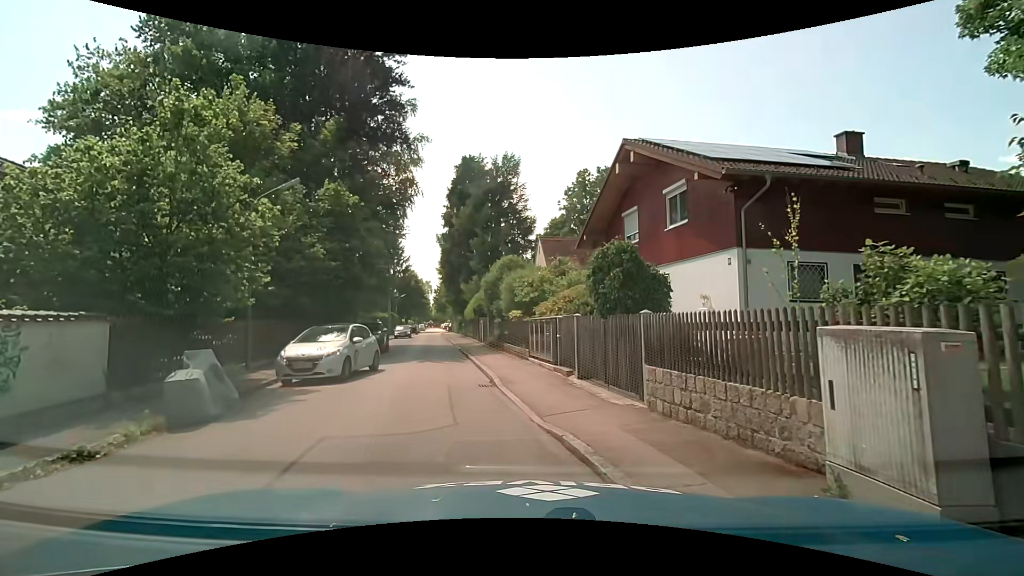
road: residential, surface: asphalt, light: Day
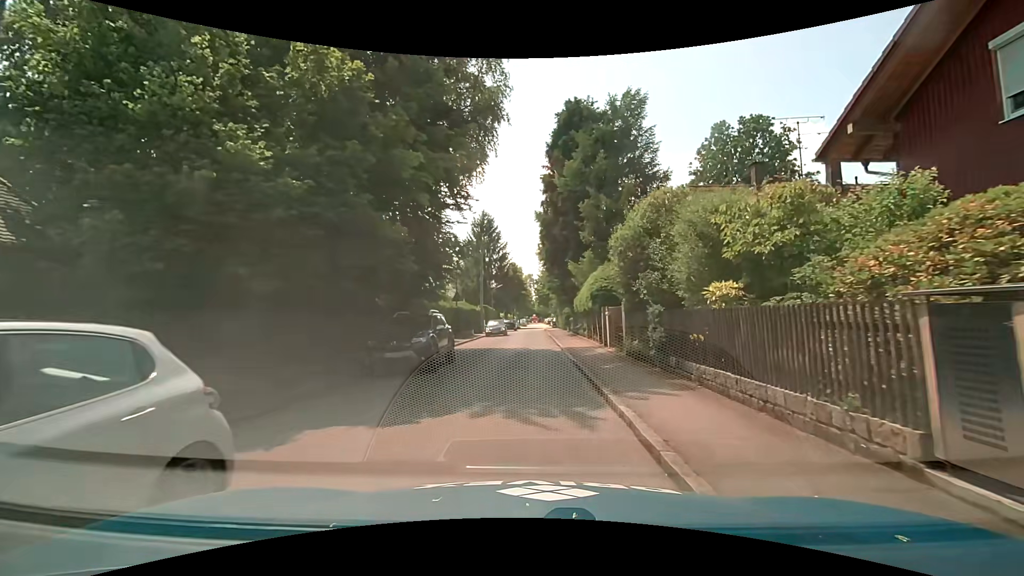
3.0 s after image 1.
(-1.5, +11.8) m; -13°
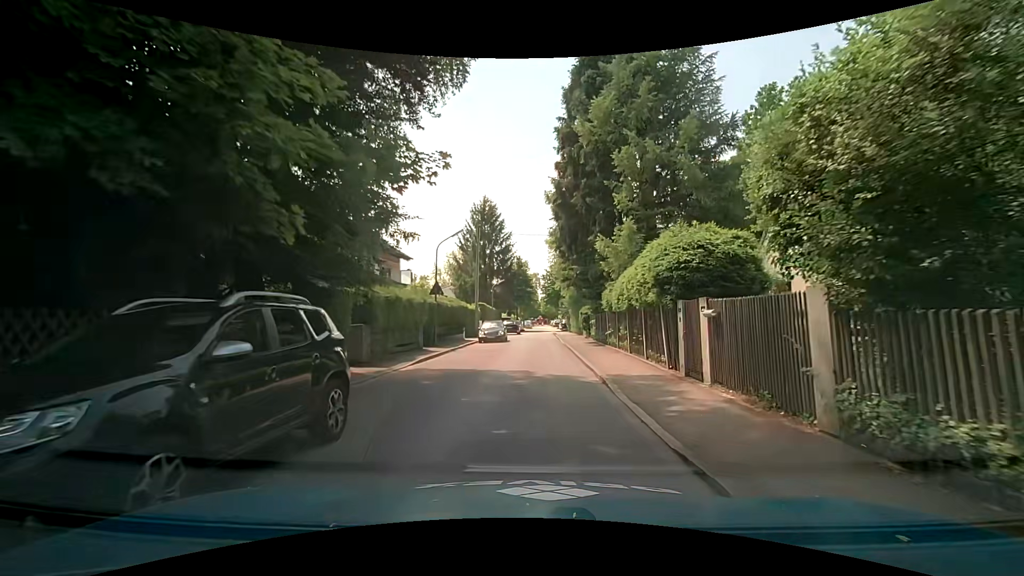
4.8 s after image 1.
(+0.1, +10.0) m; +1°
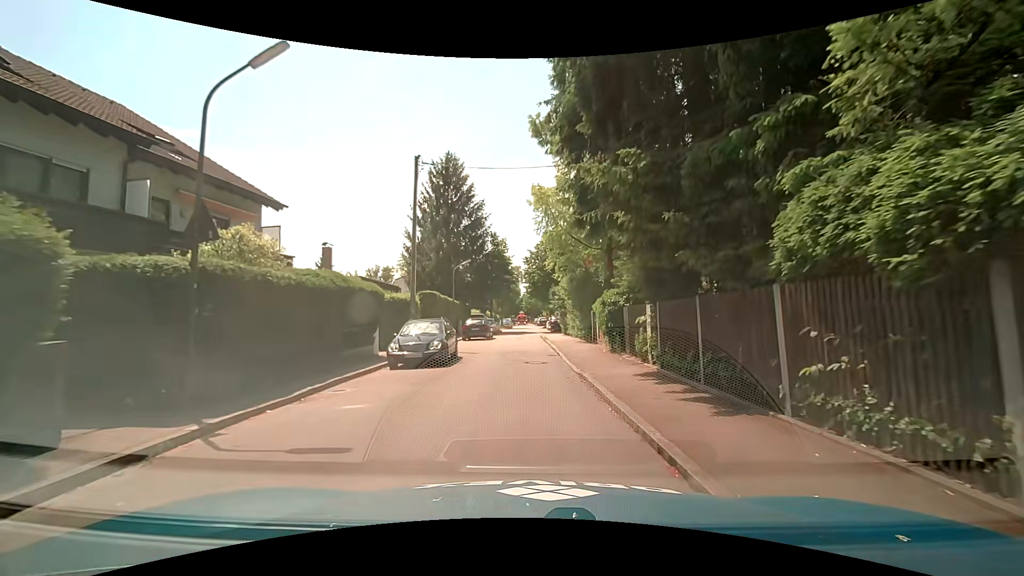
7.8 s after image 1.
(+0.1, +17.2) m; 0°
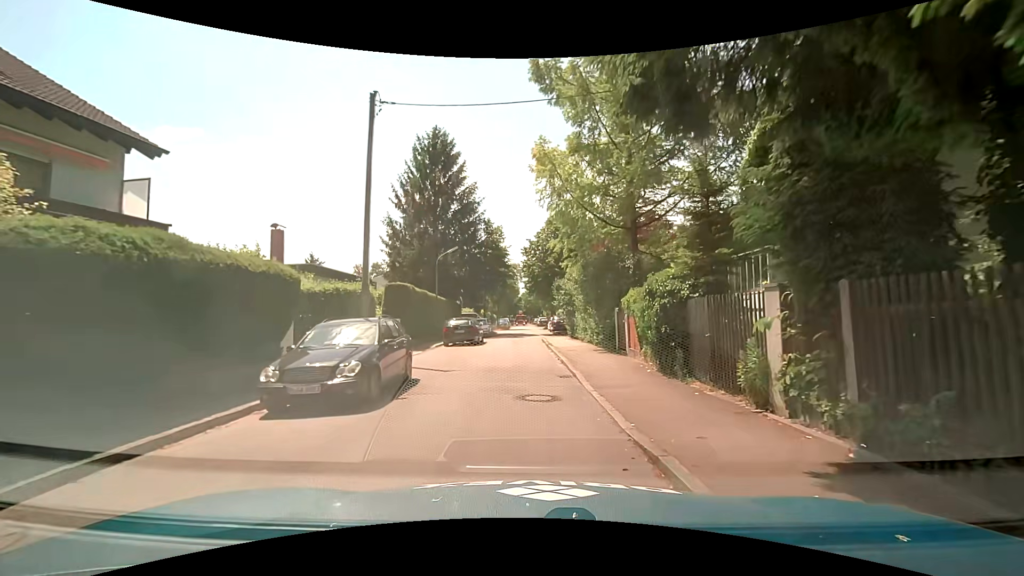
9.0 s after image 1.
(+0.1, +6.8) m; +2°
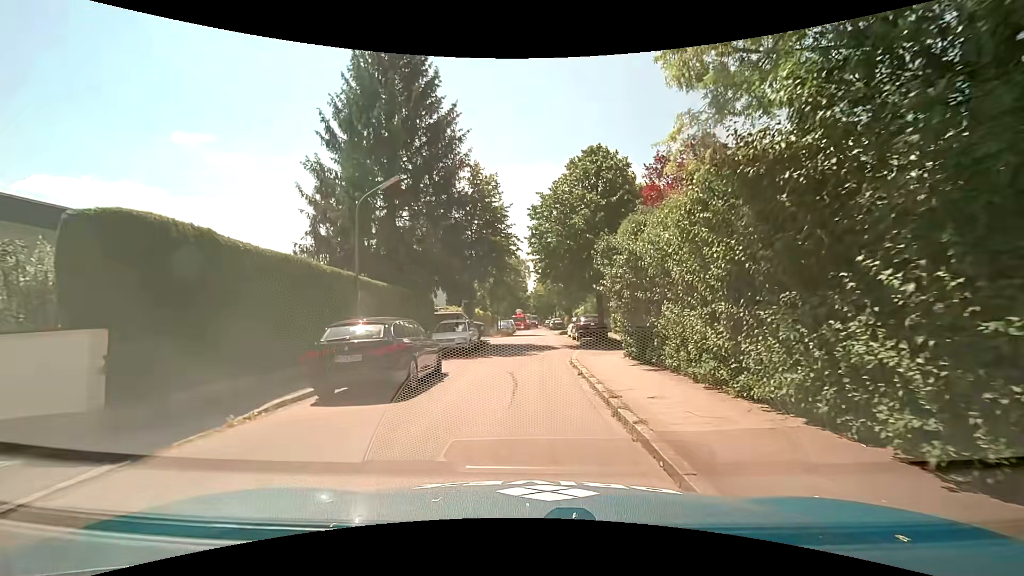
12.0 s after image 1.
(-0.3, +16.5) m; -3°
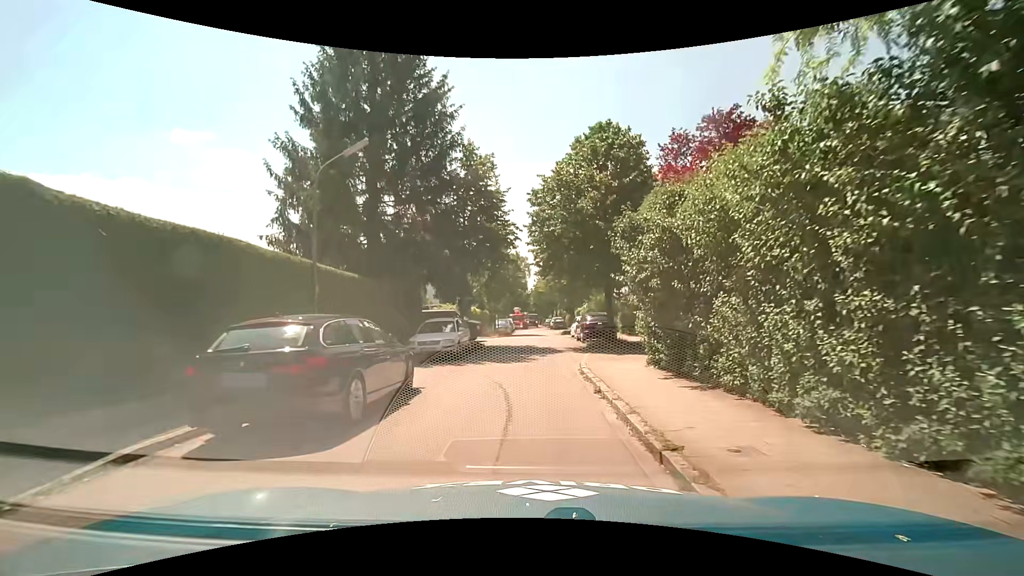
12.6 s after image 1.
(+0.1, +3.2) m; 0°
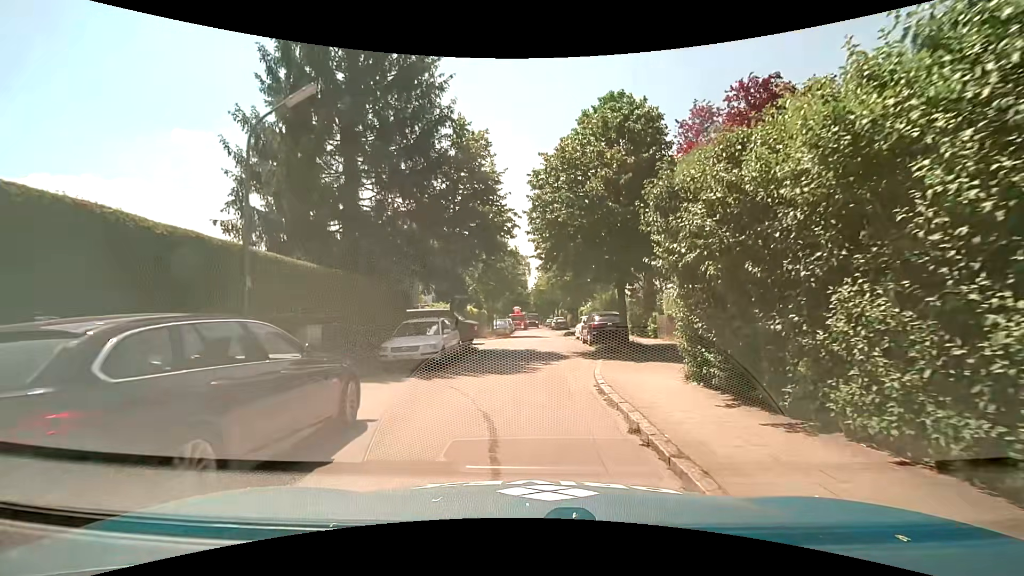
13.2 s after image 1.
(0.0, +3.2) m; 0°
